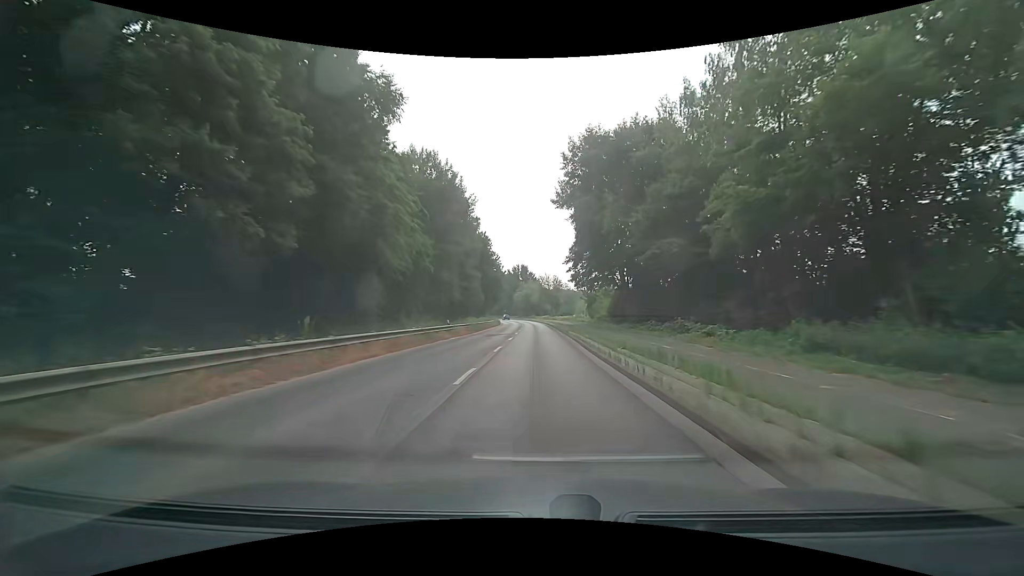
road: secondary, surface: asphalt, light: Day
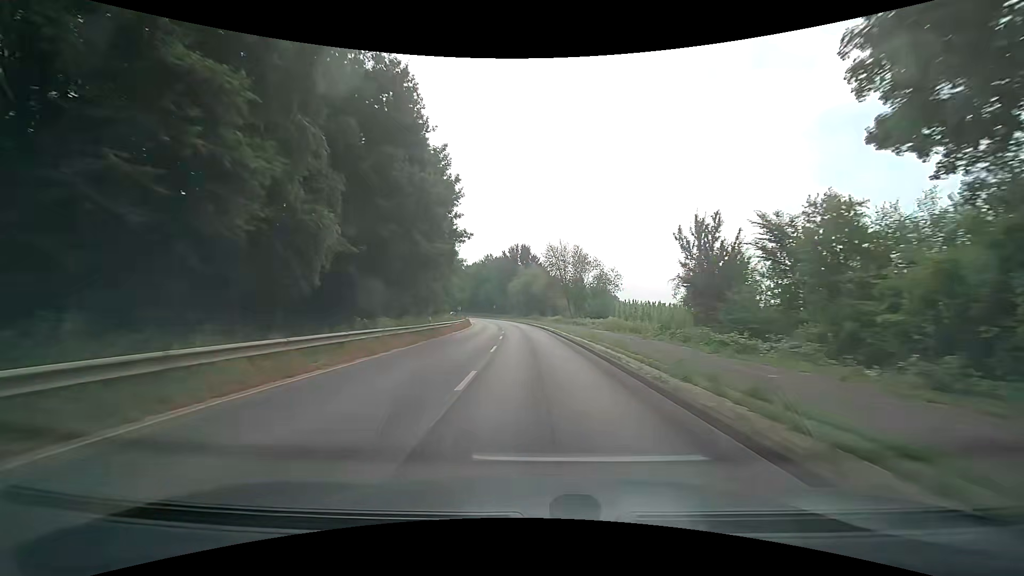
(-0.3, +54.9) m; 0°
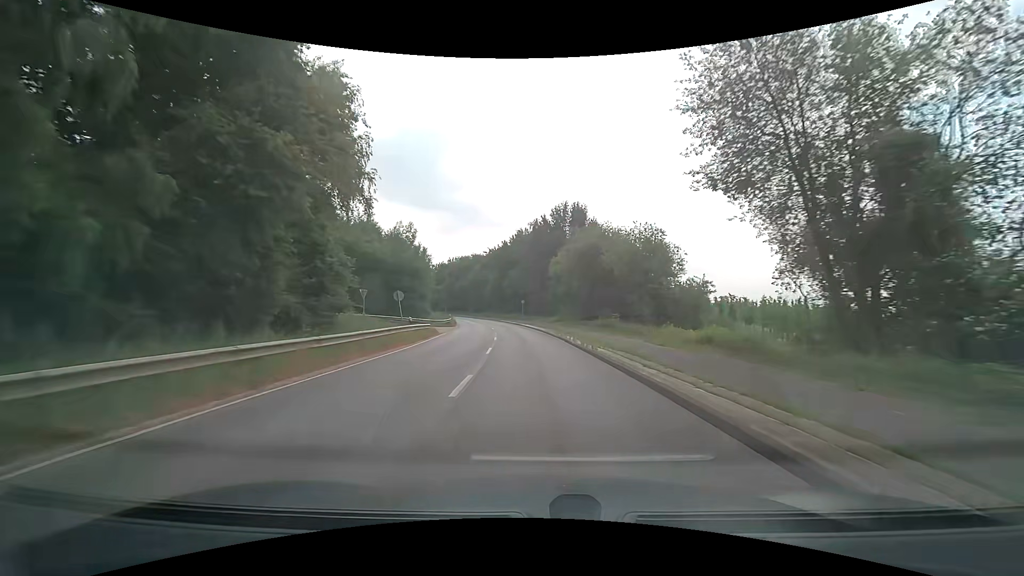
(-1.9, +54.7) m; -5°
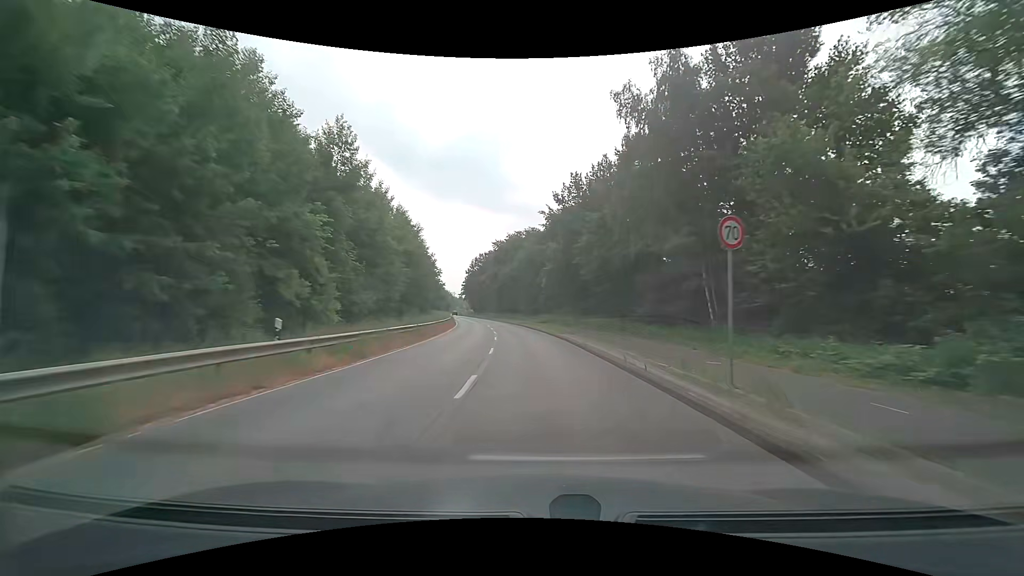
(-3.5, +54.2) m; -8°
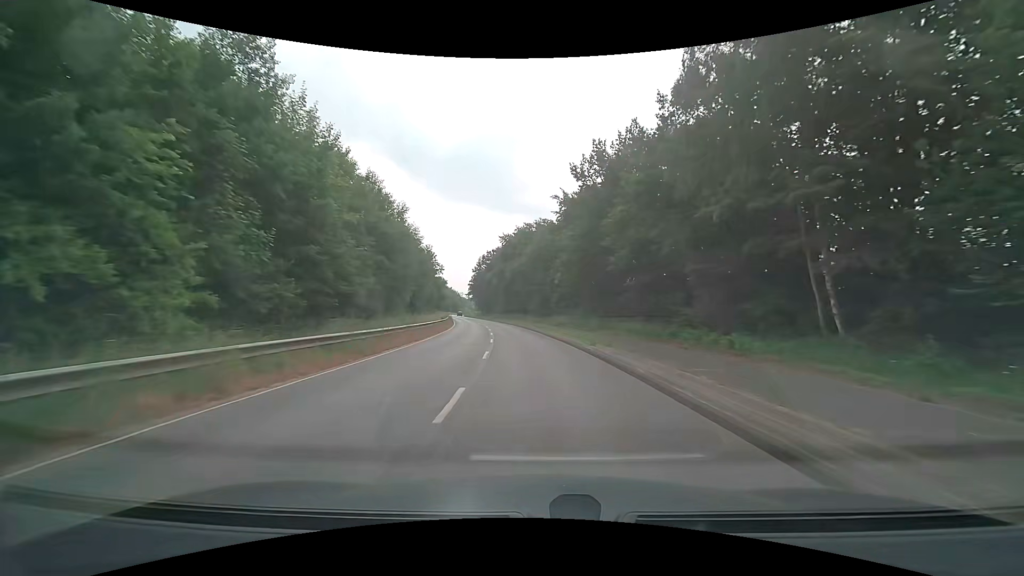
(-0.1, +10.8) m; -2°
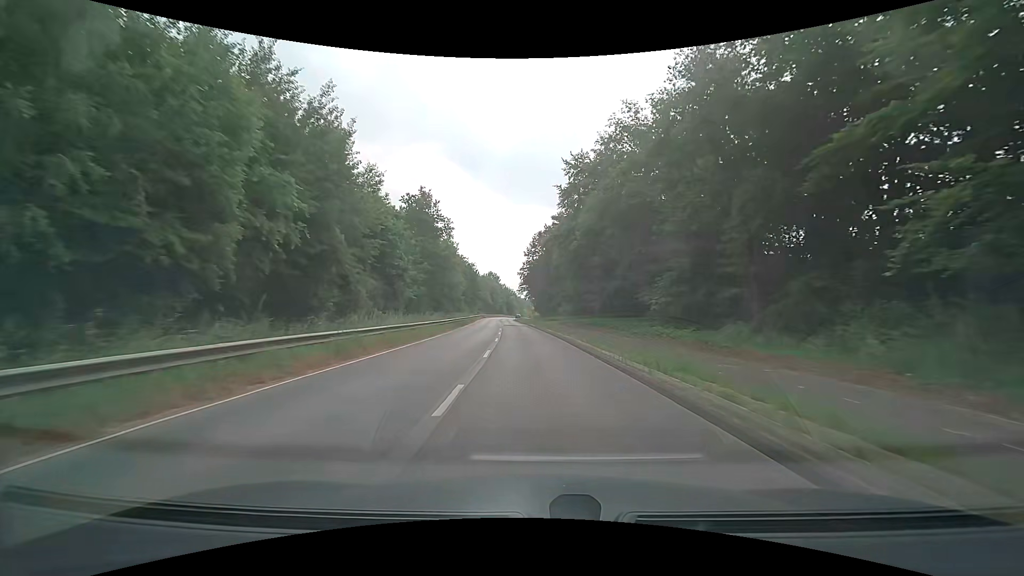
(-3.4, +53.7) m; -7°
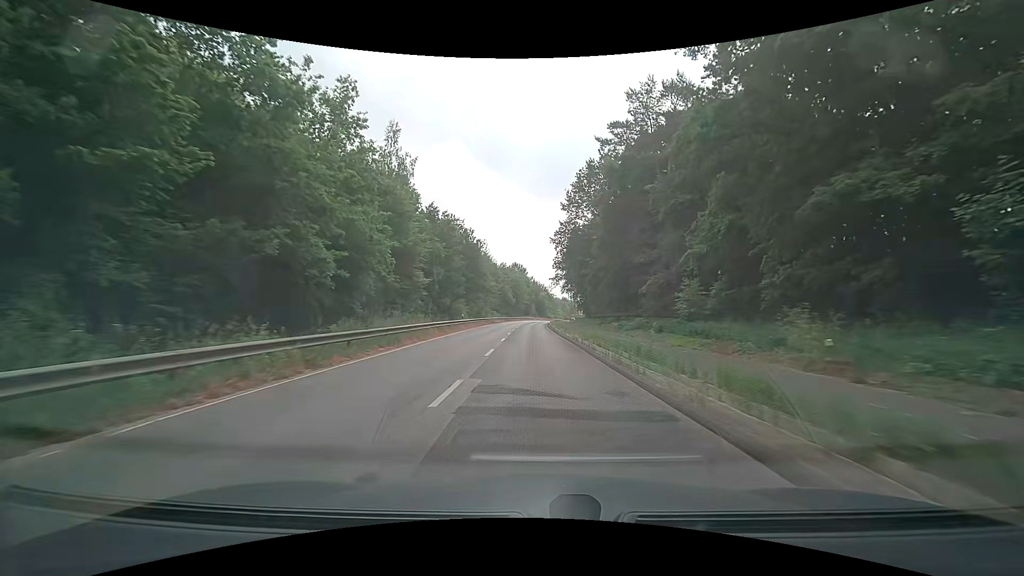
(-2.0, +53.5) m; -4°
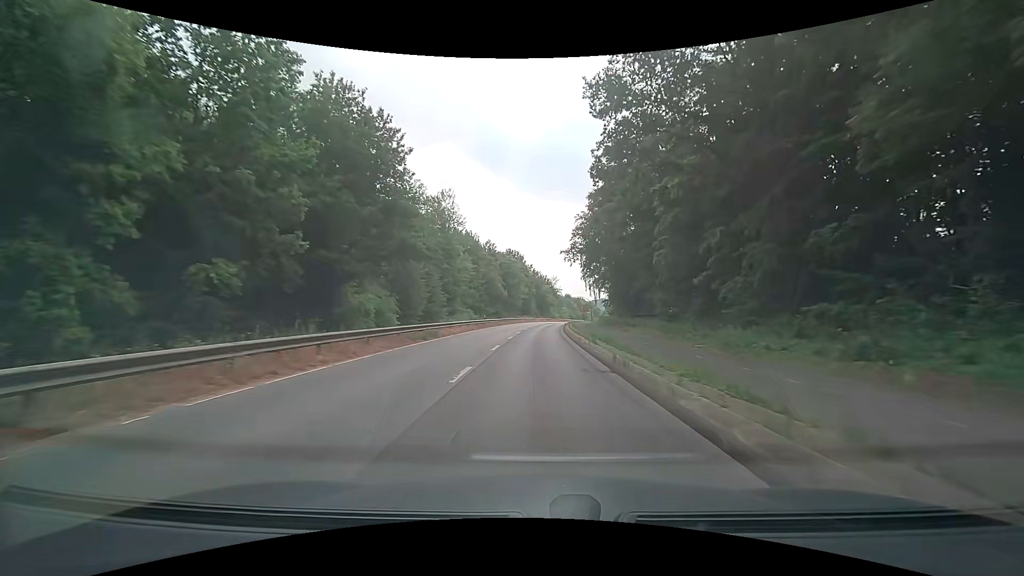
(-0.2, +42.6) m; 0°
